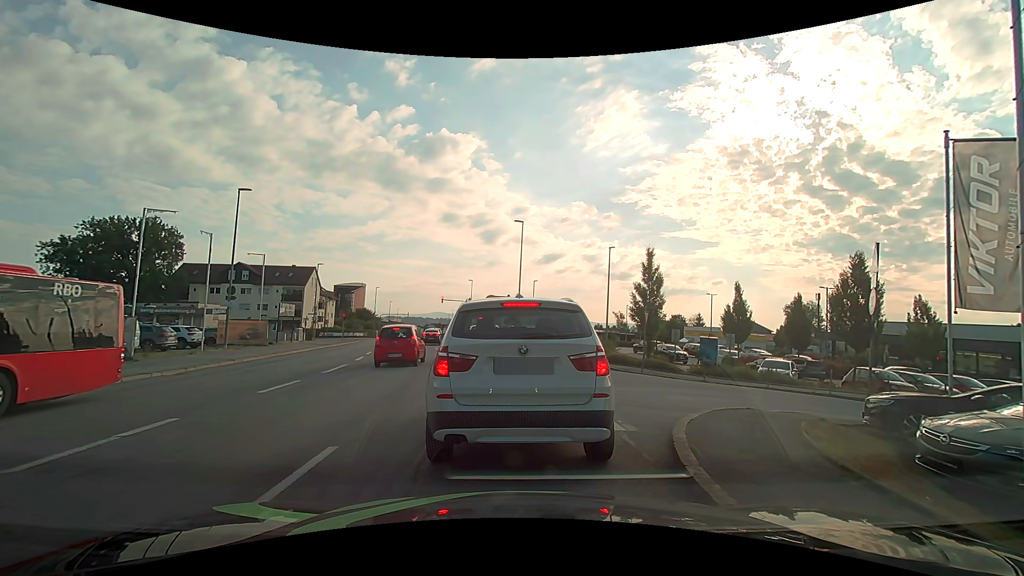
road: tertiary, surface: asphalt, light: Day
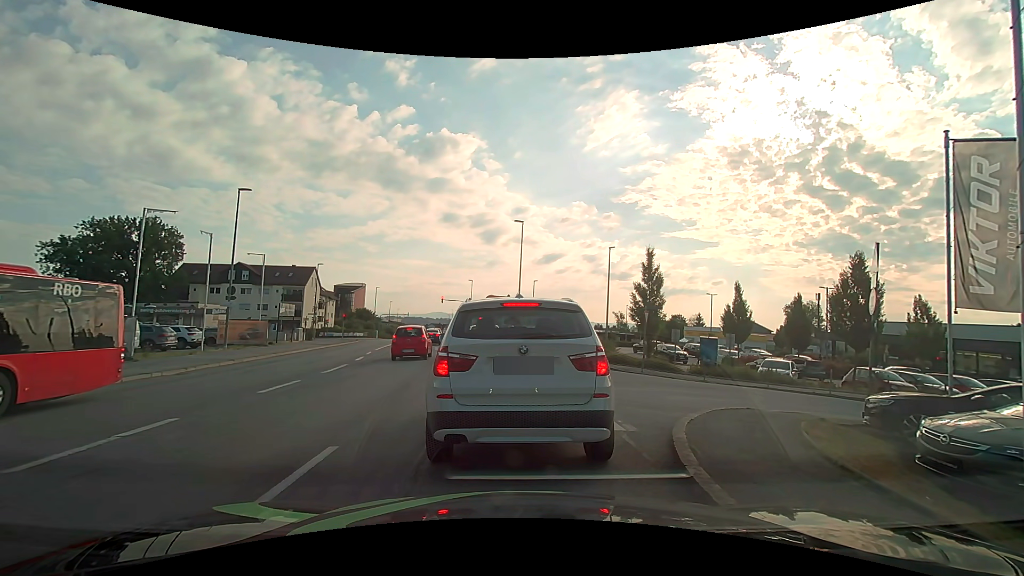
(0.0, 0.0) m; 0°
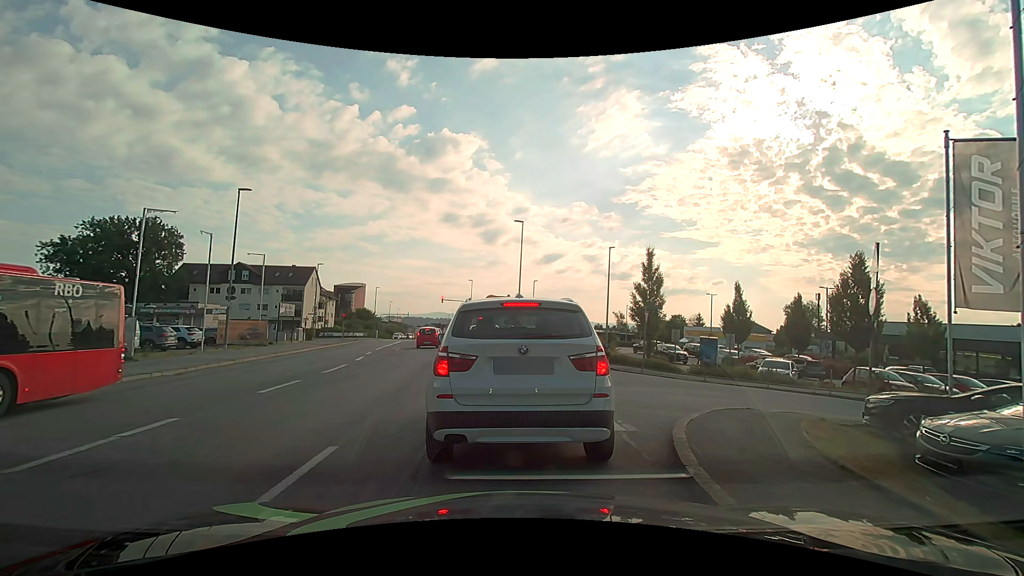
(0.0, 0.0) m; 0°
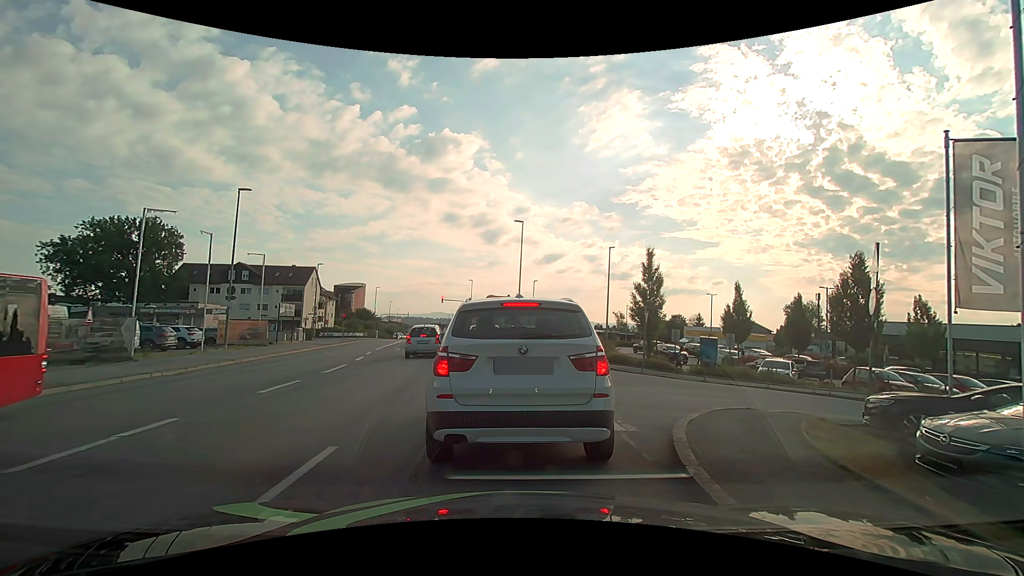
(0.0, 0.0) m; 0°
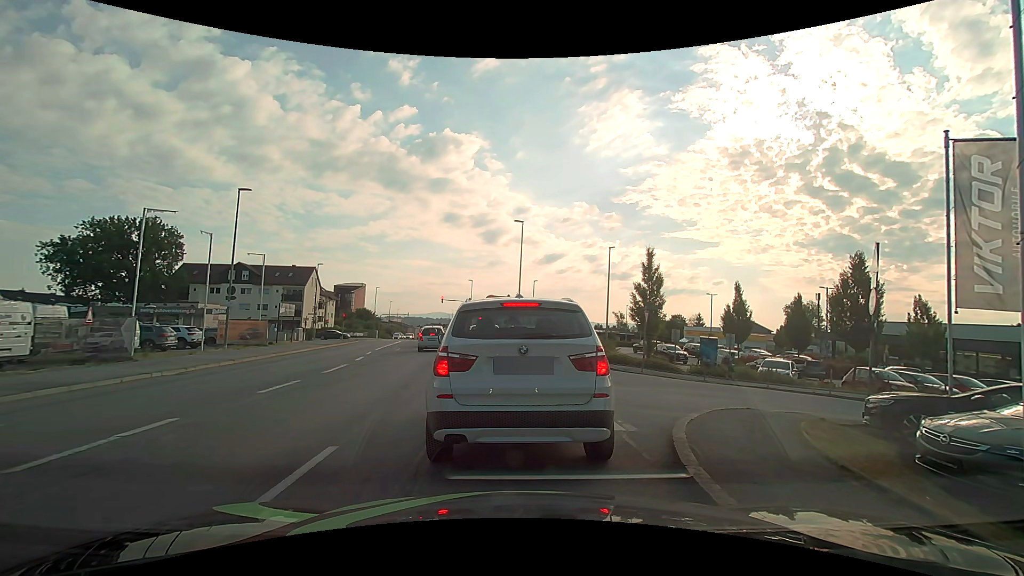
(0.0, 0.0) m; 0°
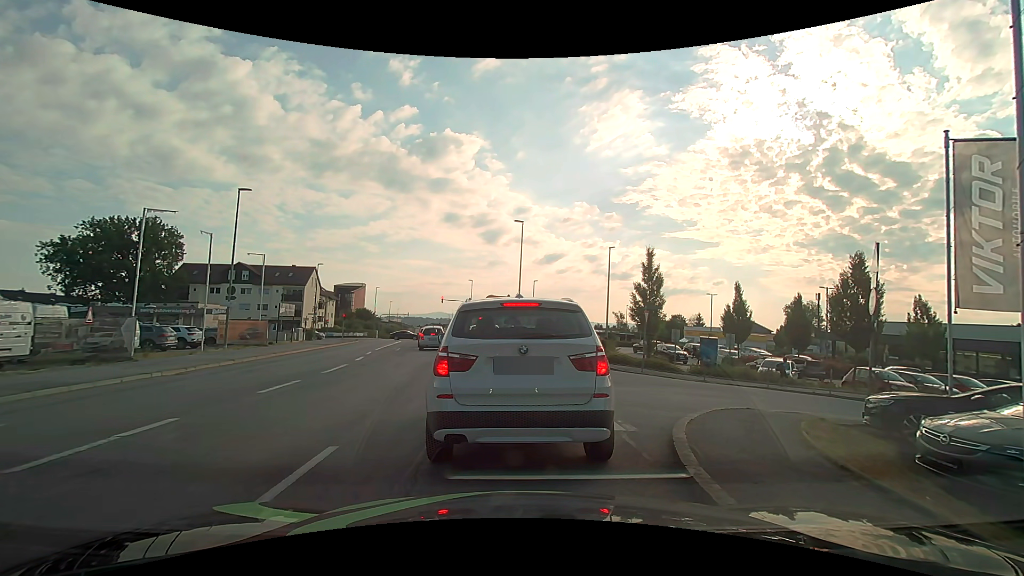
(0.0, 0.0) m; 0°
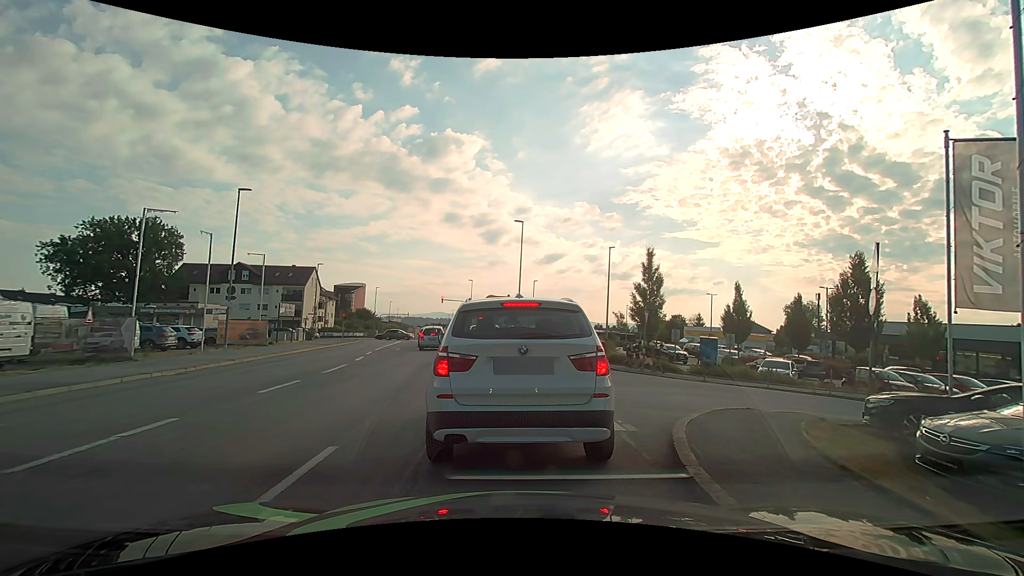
(0.0, 0.0) m; 0°
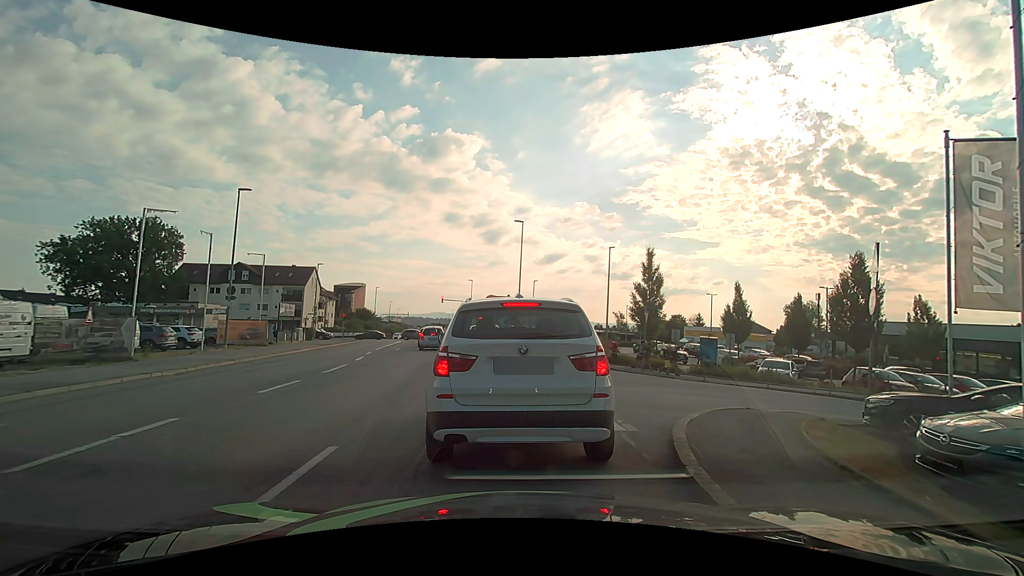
(0.0, 0.0) m; 0°
(0, +10) (-1, +20) (-2, +30) (-4, +40) (-5, +50) (-7, +59) (-9, +69) (-10, +79) (-12, +89) (-14, +99) m
